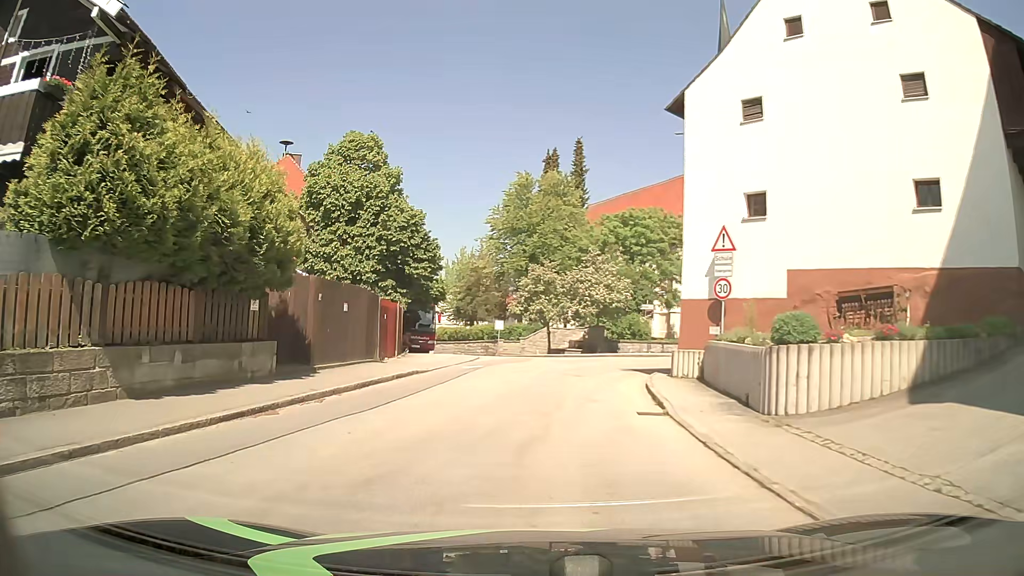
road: tertiary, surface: asphalt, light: Day
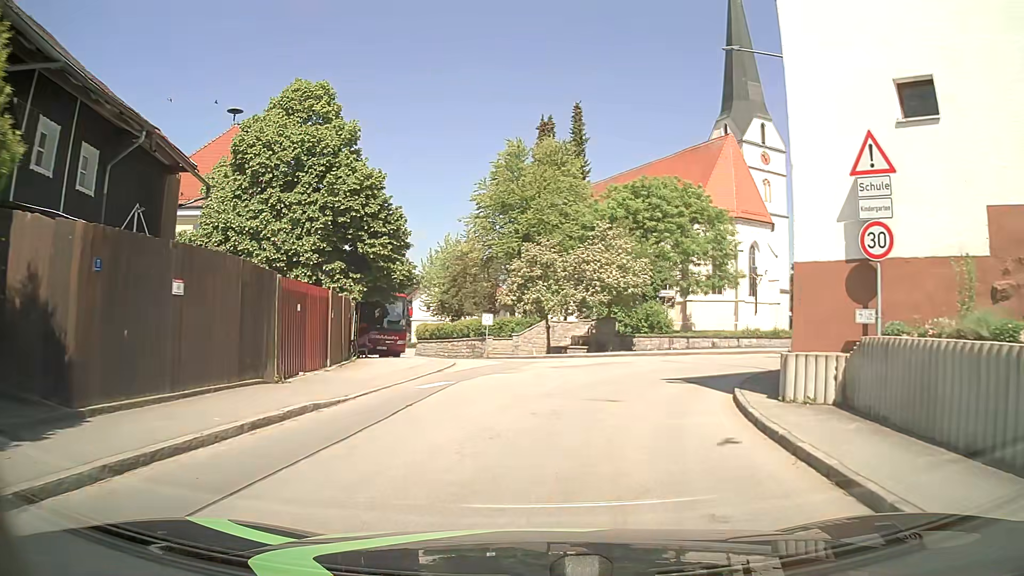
(-0.1, +8.7) m; +1°
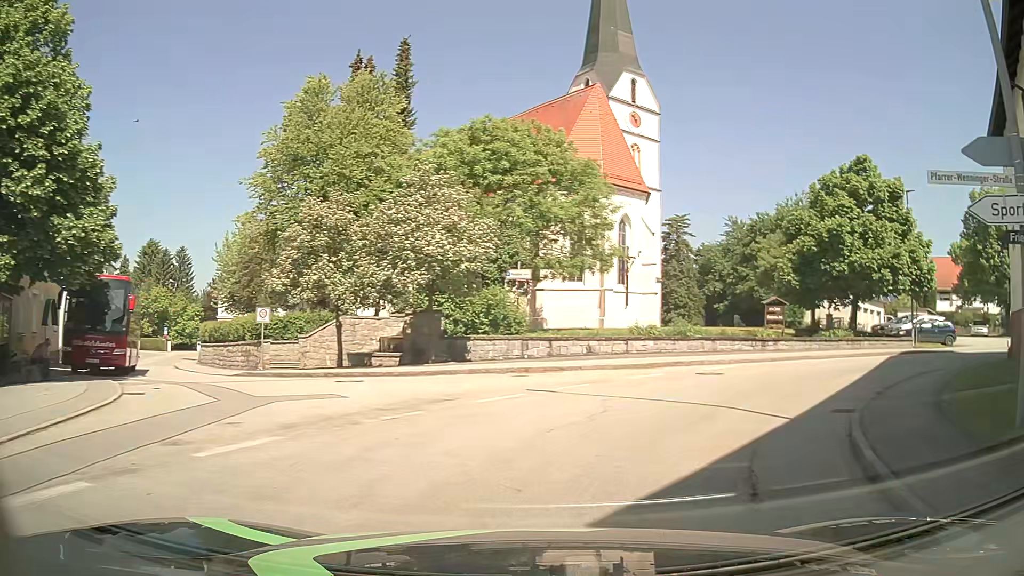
(+1.1, +12.6) m; +13°
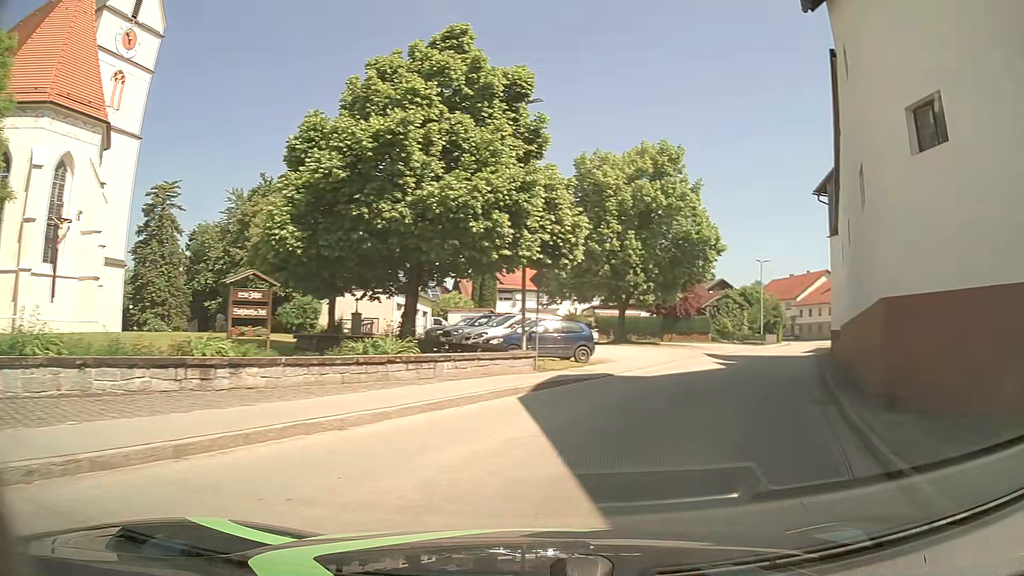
(+5.7, +15.5) m; +41°
(+2, +10) (+6, +19) (+10, +28) (+15, +37) (+20, +46) (+24, +54) (+29, +63) (+34, +72) (+38, +81) (+41, +91) m
